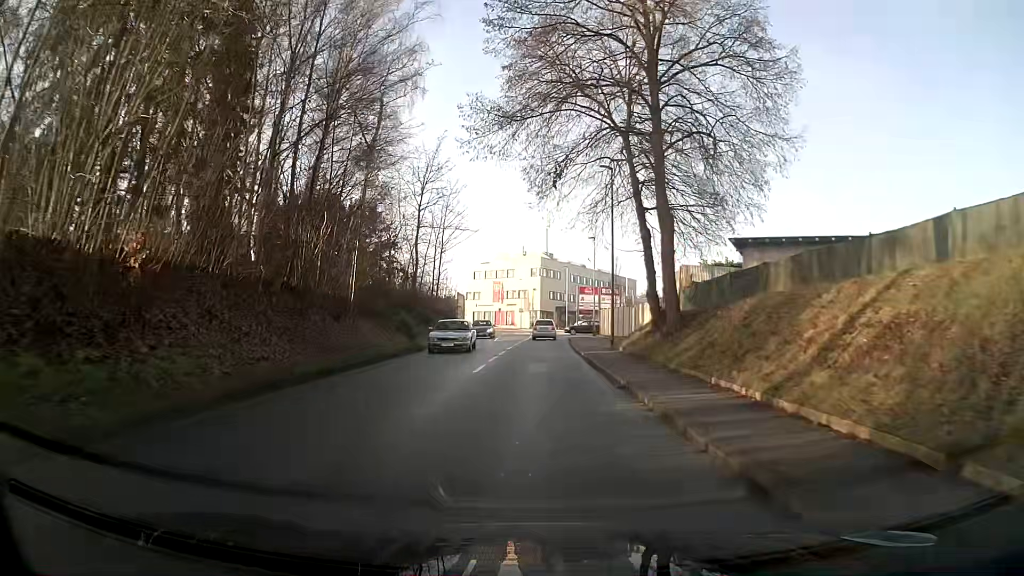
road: tertiary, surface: asphalt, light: Day
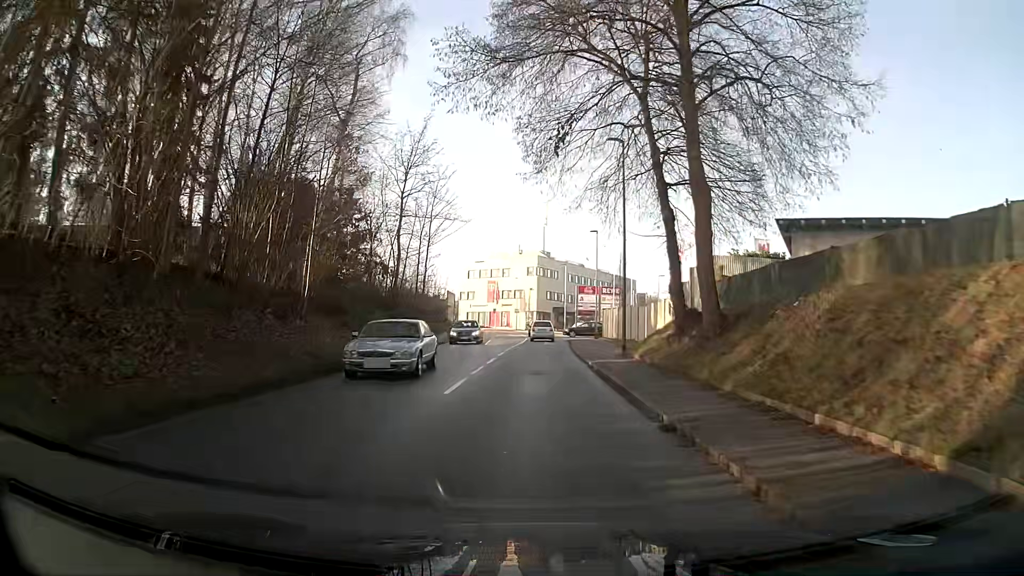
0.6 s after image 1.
(0.0, +5.0) m; 0°
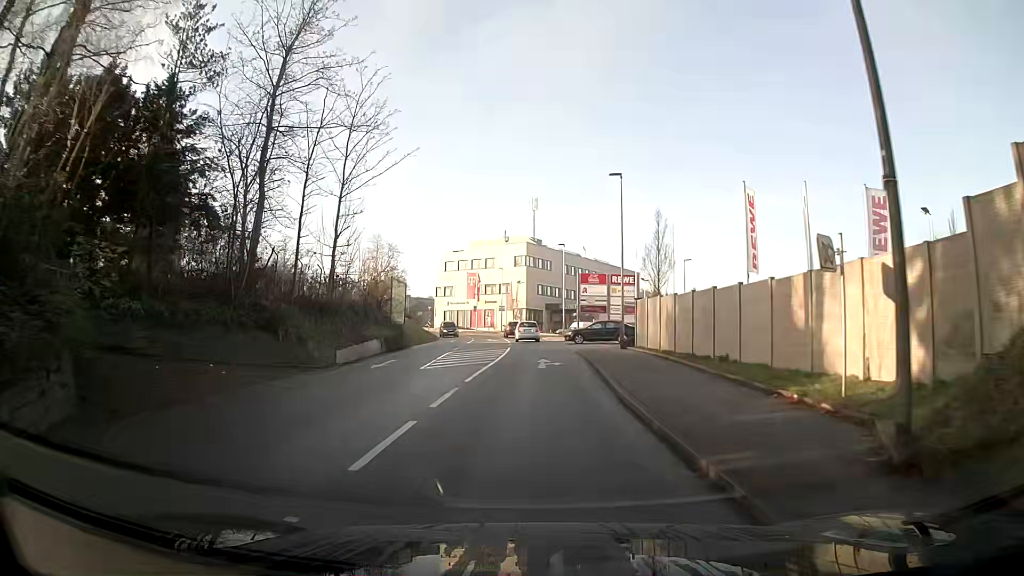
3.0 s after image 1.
(+0.2, +19.8) m; +1°
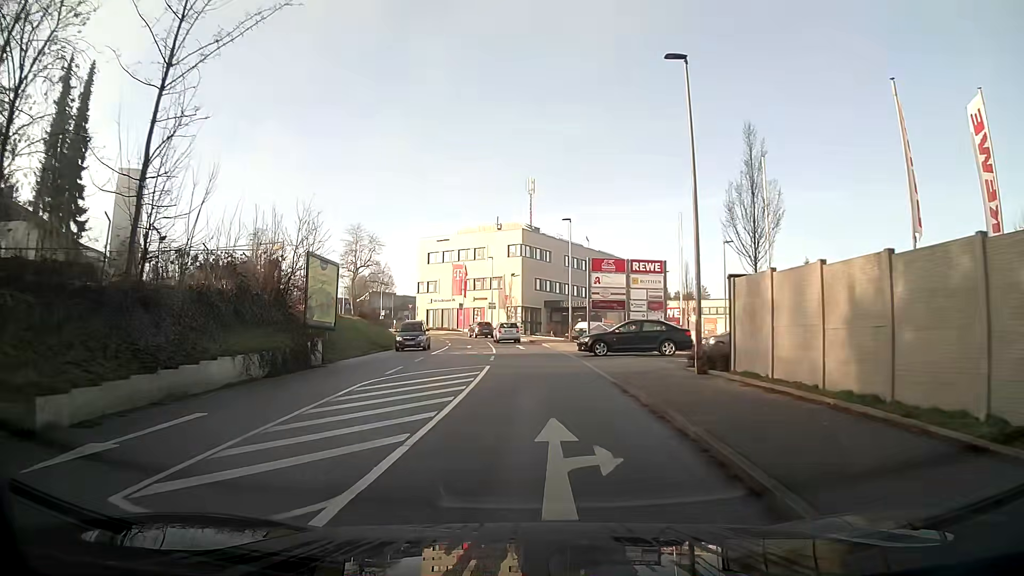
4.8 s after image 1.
(+0.2, +14.8) m; +1°
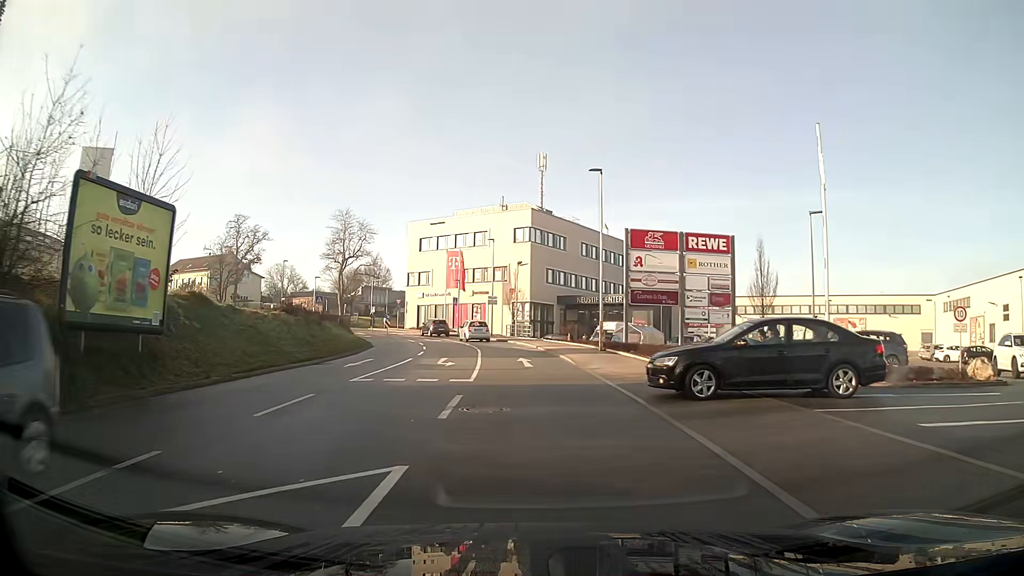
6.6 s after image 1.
(-0.1, +14.9) m; -1°
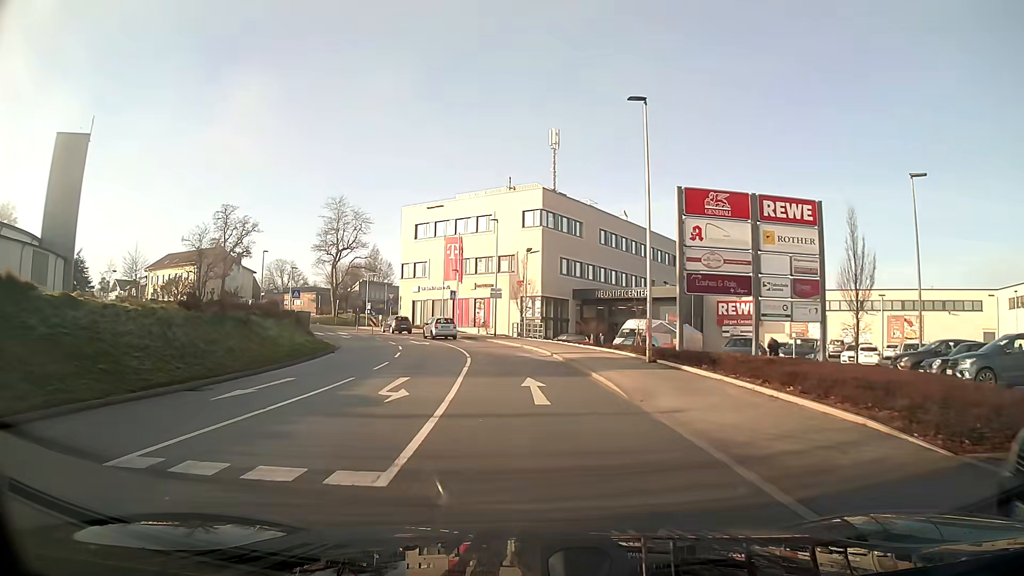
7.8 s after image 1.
(-0.1, +9.9) m; -1°
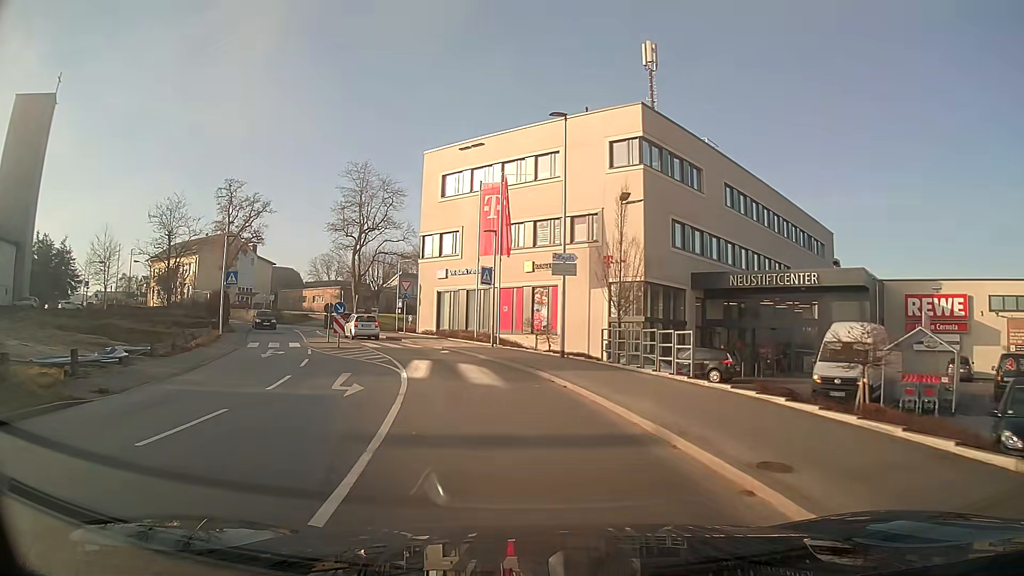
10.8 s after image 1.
(-1.1, +25.0) m; -7°
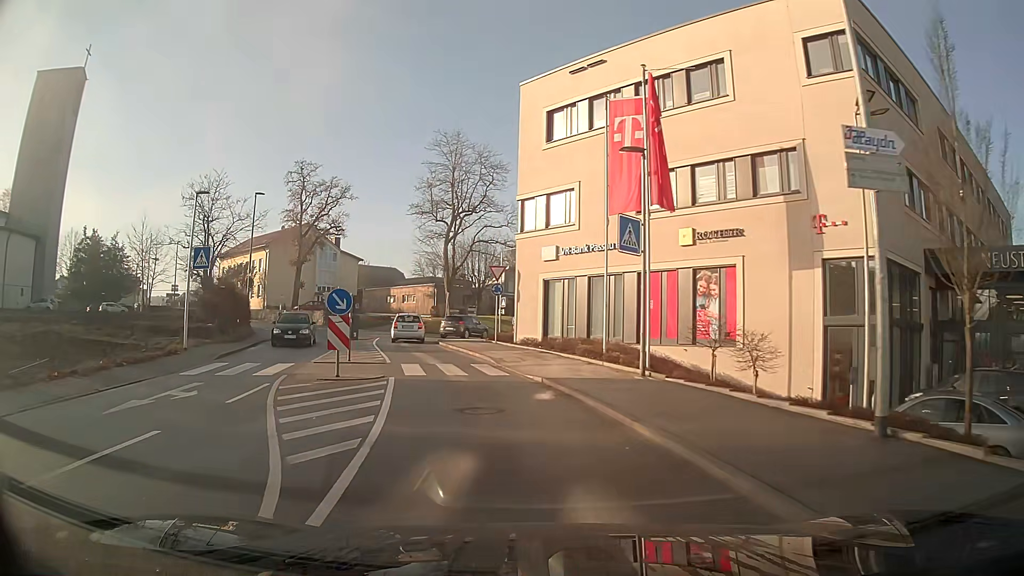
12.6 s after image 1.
(-1.3, +14.8) m; -10°
(-1, +10) (-2, +20) (-5, +30) (-5, +39) (-1, +48) (+7, +54) (+16, +59) (+25, +64) (+34, +66) (+43, +61) m
